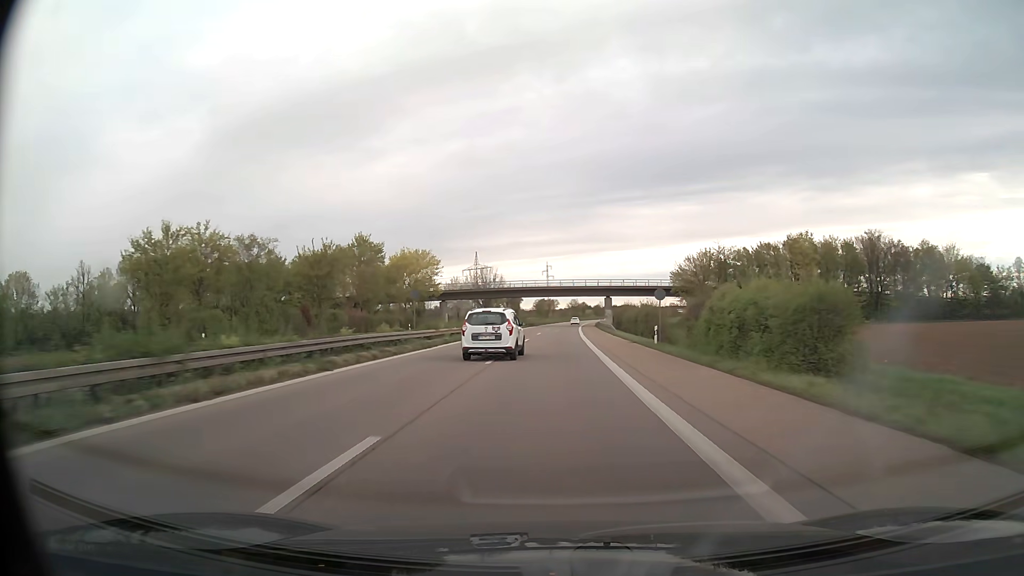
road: trunk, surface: asphalt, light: Day
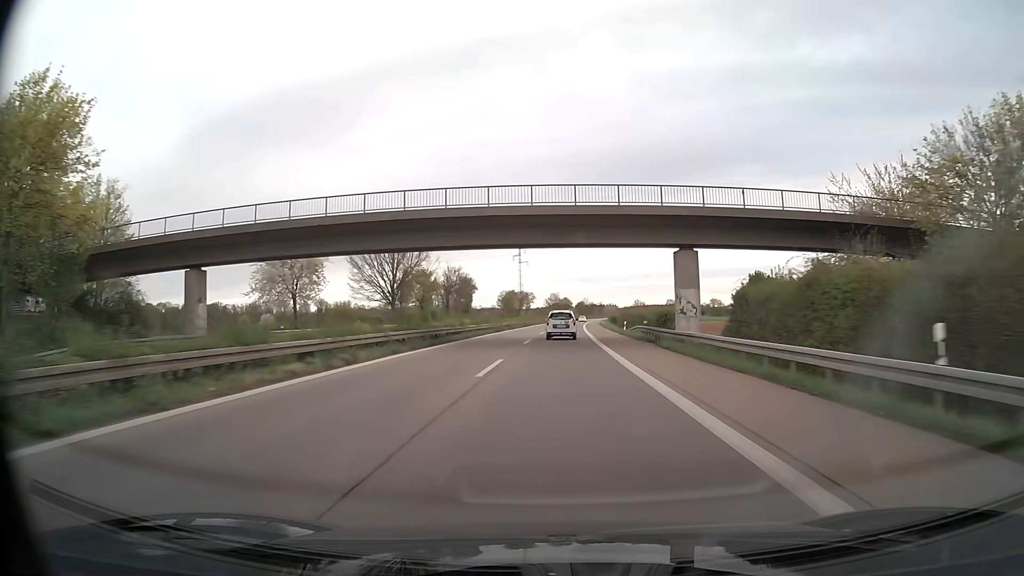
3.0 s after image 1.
(+0.9, +77.1) m; +2°
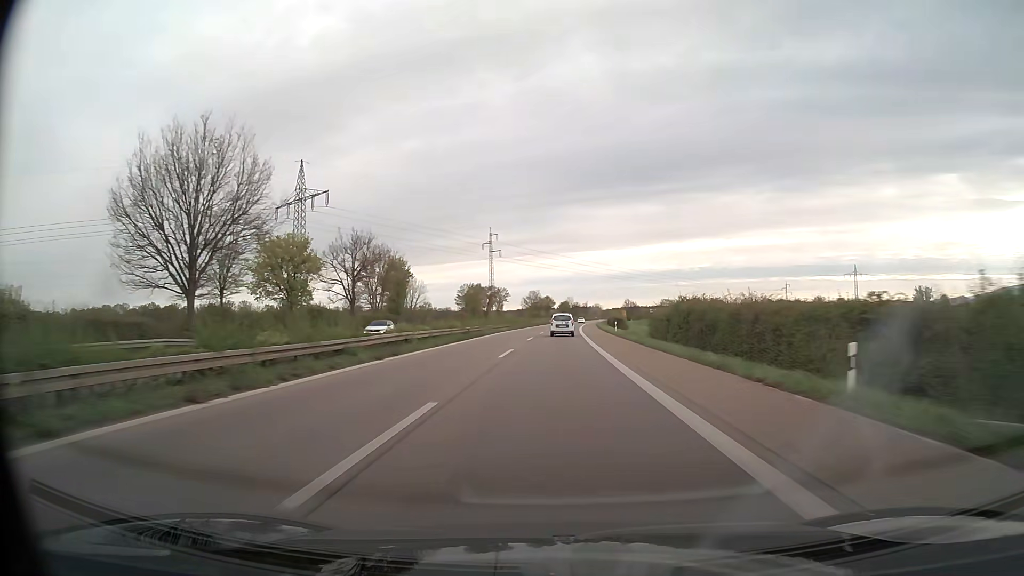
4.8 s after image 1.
(+0.6, +46.7) m; +1°
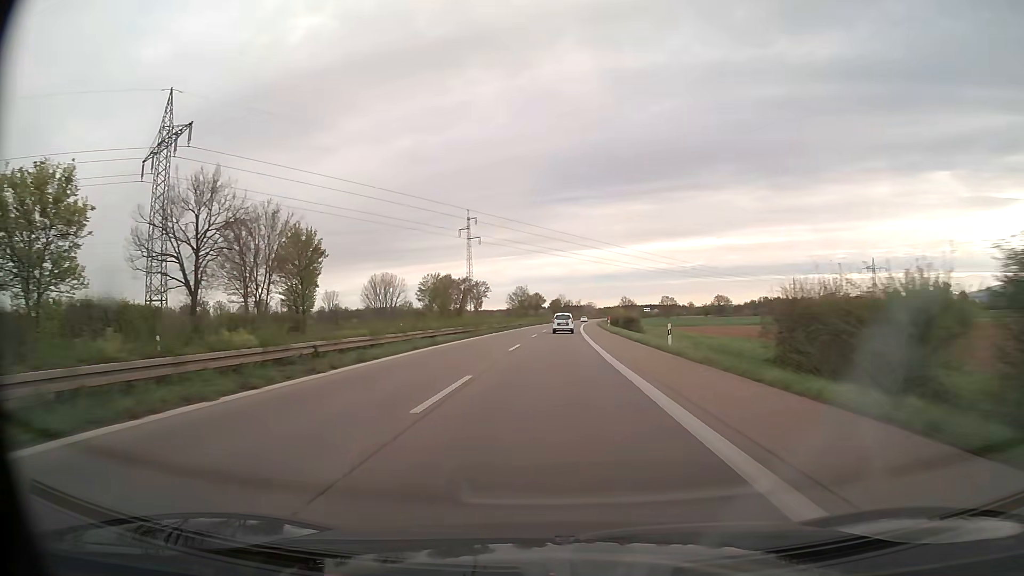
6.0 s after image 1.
(+0.3, +31.3) m; +1°
(0, +10) (0, +20) (0, +30) (0, +40) (+1, +50) (+1, +60) (+1, +70) (+1, +80) (+2, +90) (+2, +100) m
